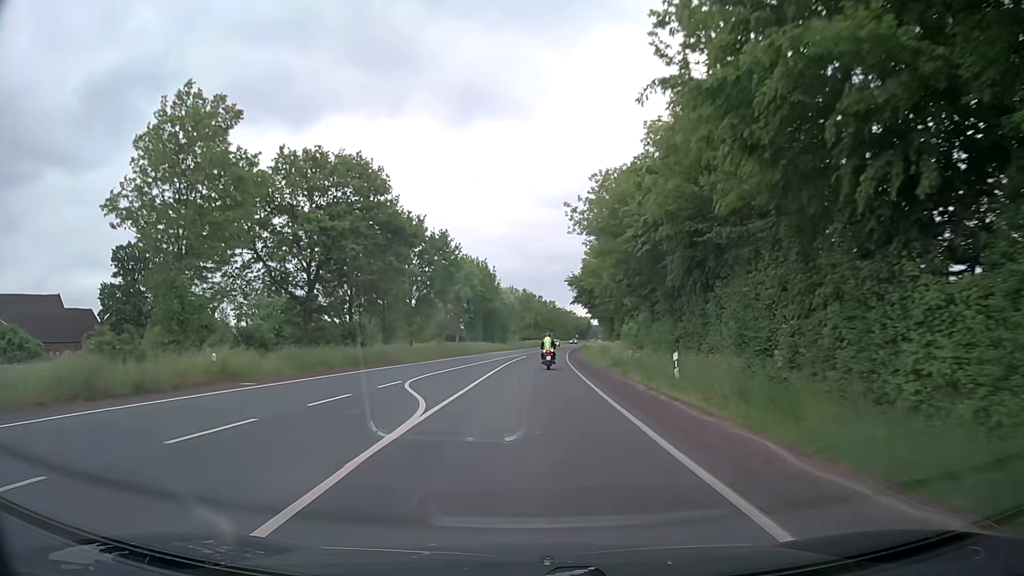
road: secondary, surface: asphalt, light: Day
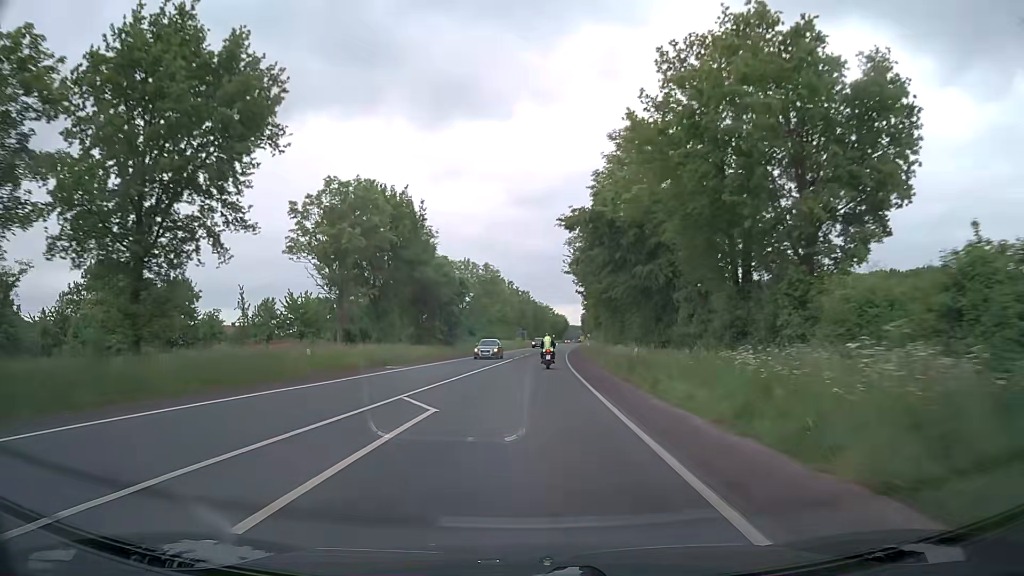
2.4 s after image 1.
(+1.3, +44.4) m; +3°
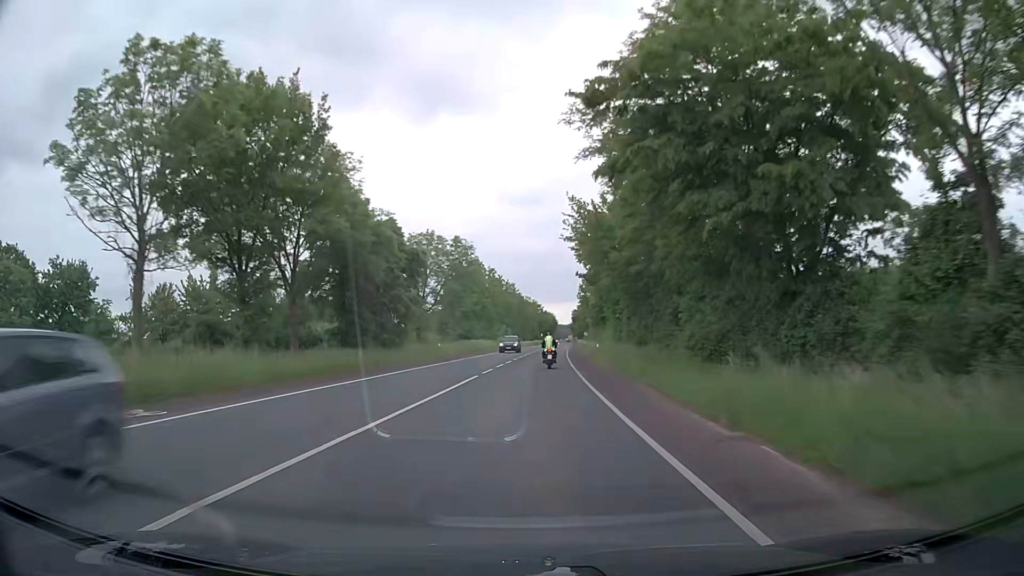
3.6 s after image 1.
(+0.1, +22.5) m; +1°
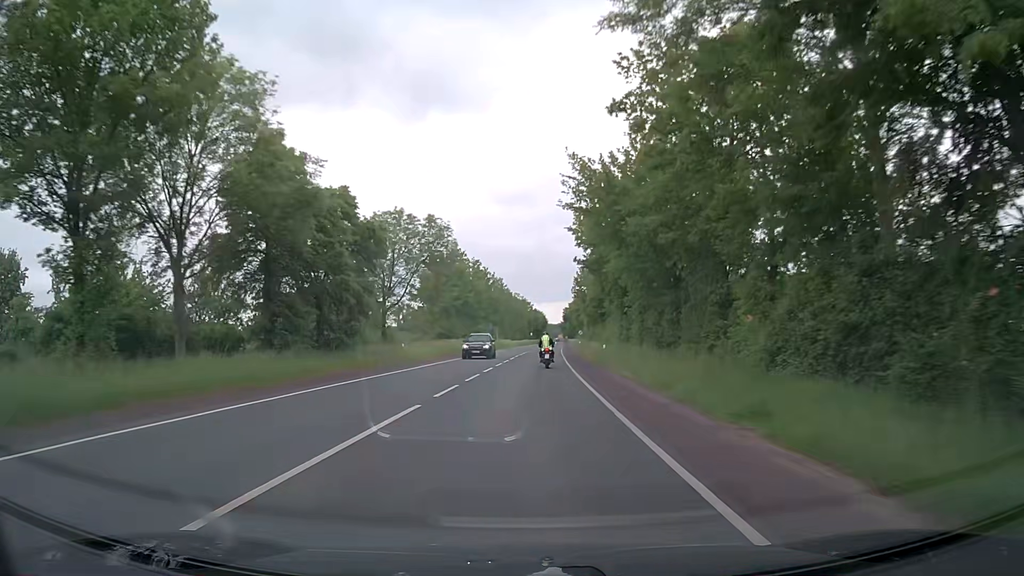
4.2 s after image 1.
(+0.1, +11.3) m; +1°
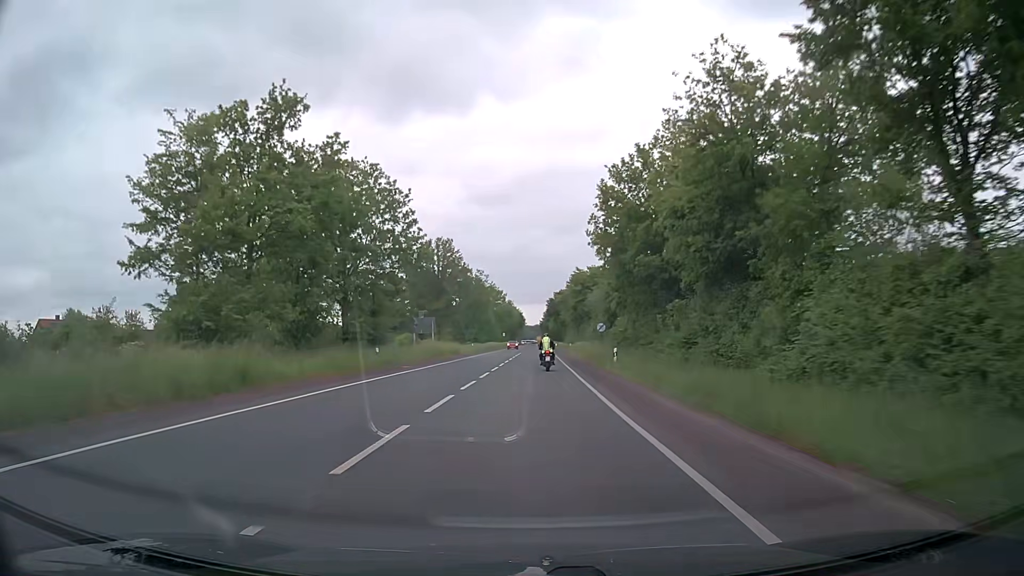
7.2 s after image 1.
(+1.3, +56.4) m; +3°
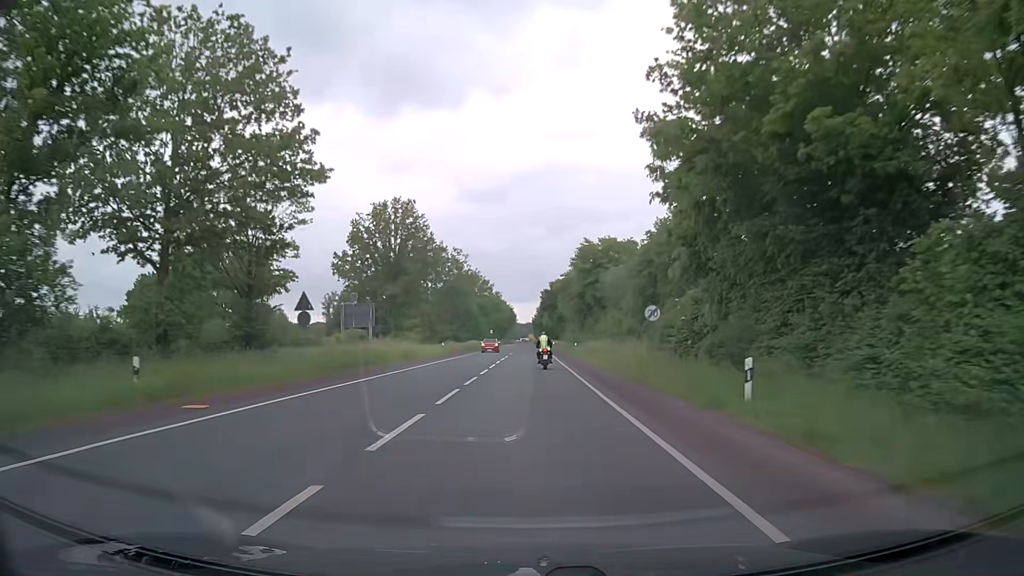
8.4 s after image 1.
(-0.1, +22.5) m; 0°
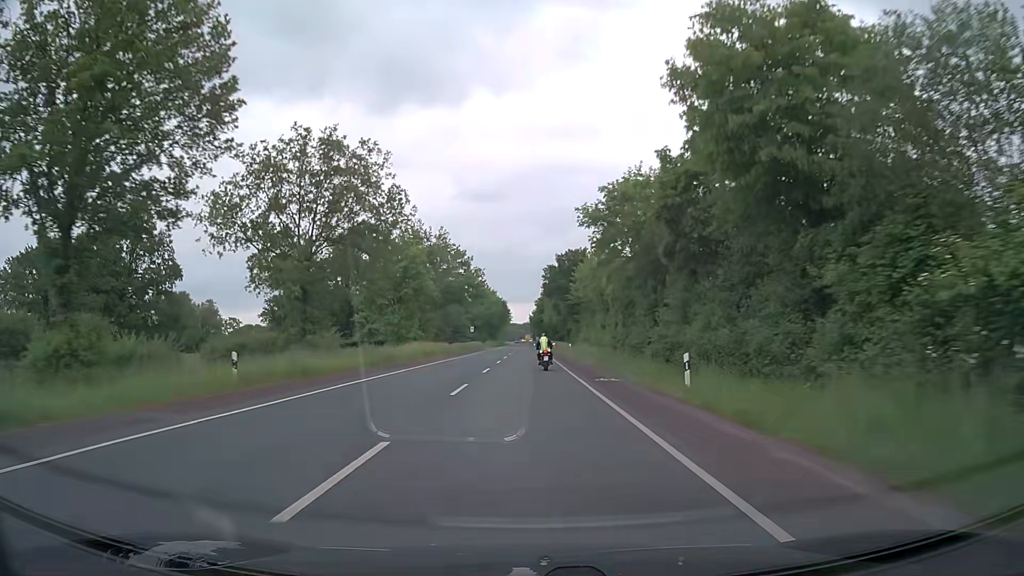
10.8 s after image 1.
(+0.5, +45.1) m; +1°
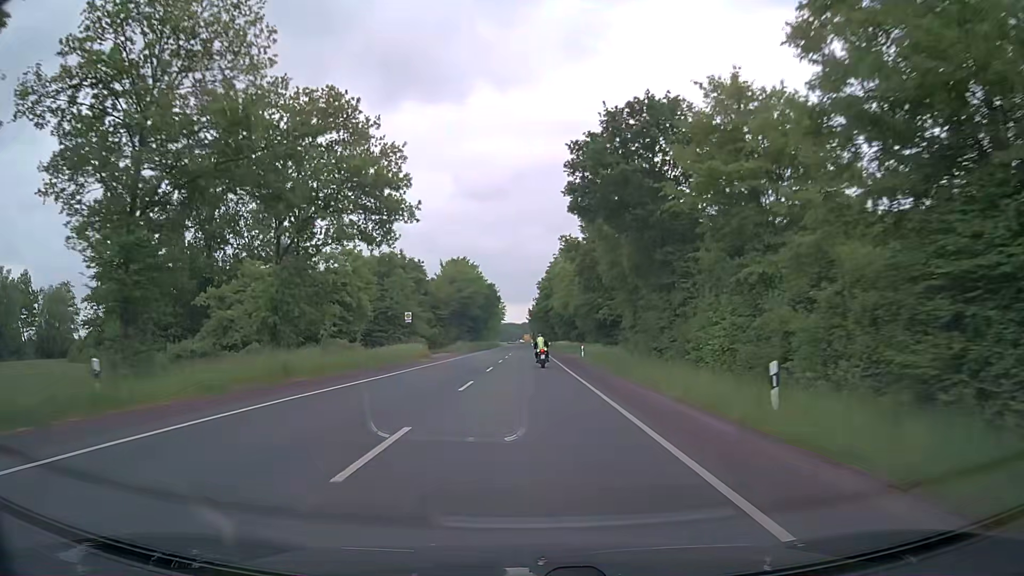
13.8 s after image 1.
(0.0, +57.1) m; 0°
(0, +10) (0, +20) (0, +30) (0, +40) (0, +50) (0, +60) (0, +70) (0, +80) (0, +90) (0, +100) m
